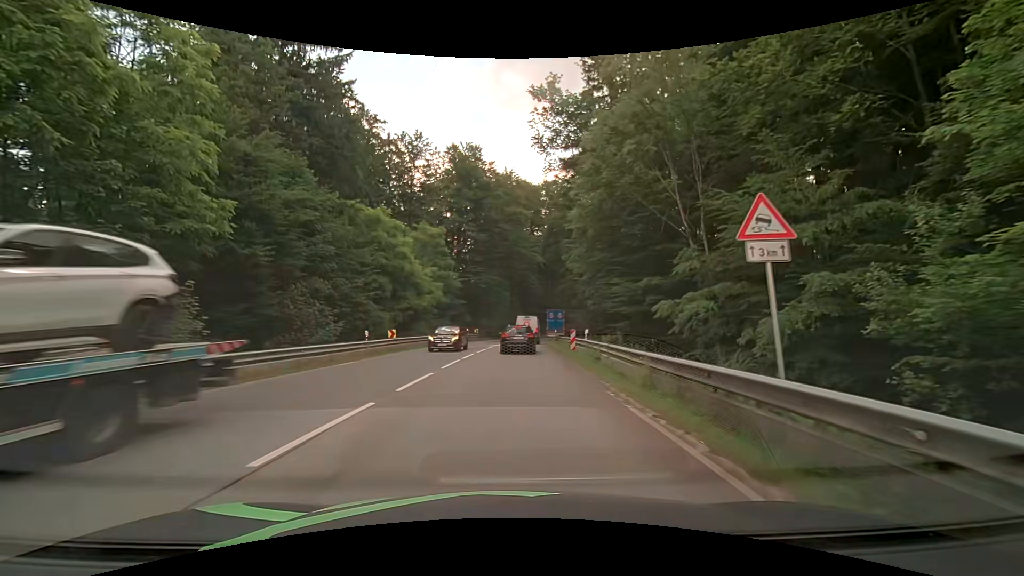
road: secondary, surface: asphalt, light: Day
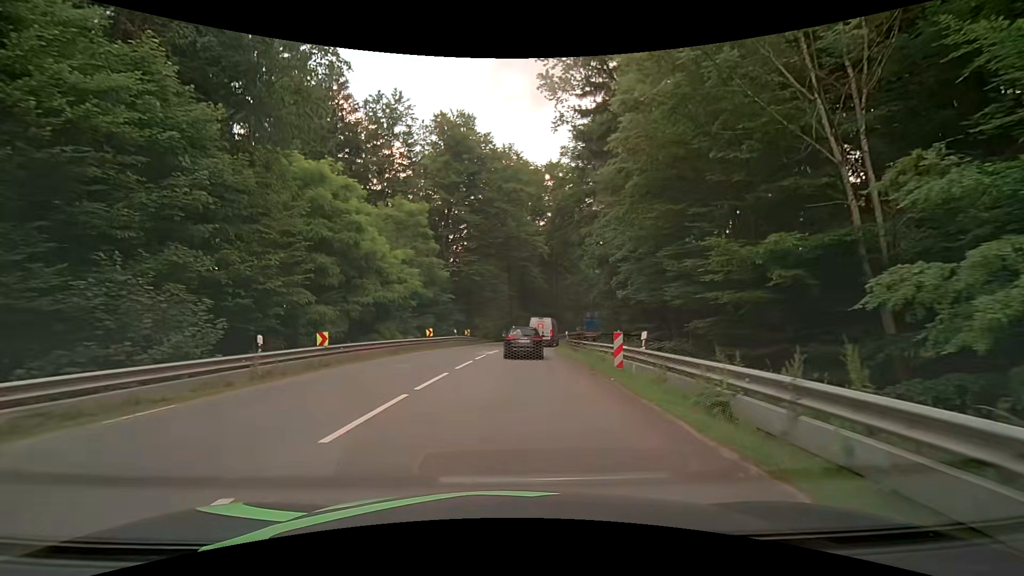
(0.0, +10.6) m; 0°
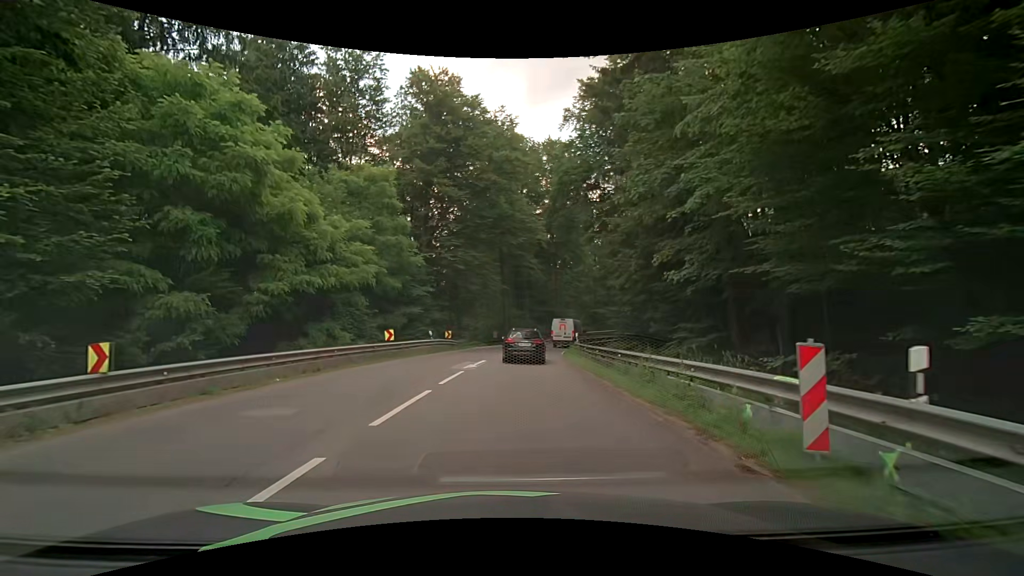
(+0.1, +9.6) m; +1°
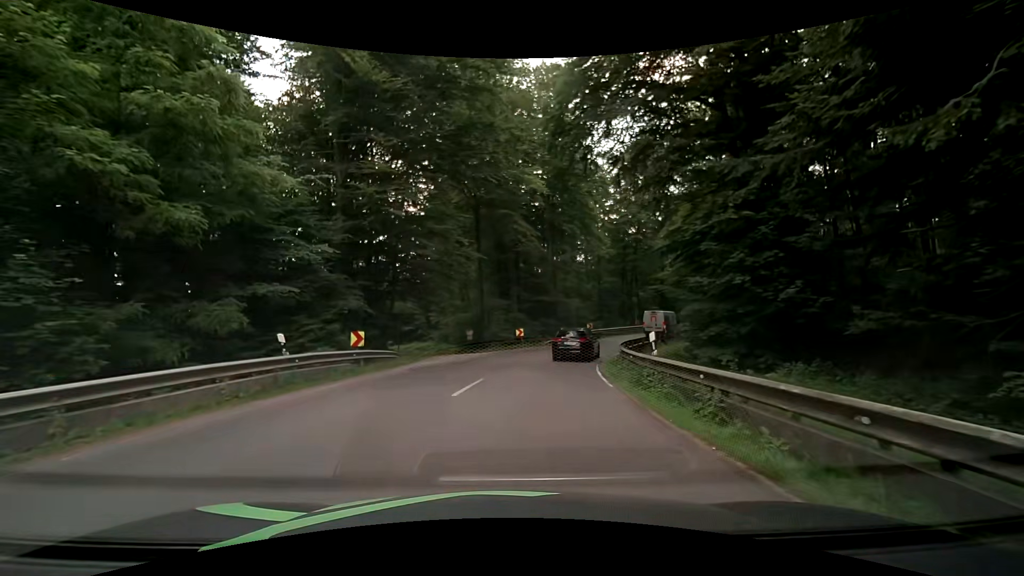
(+0.3, +19.0) m; 0°
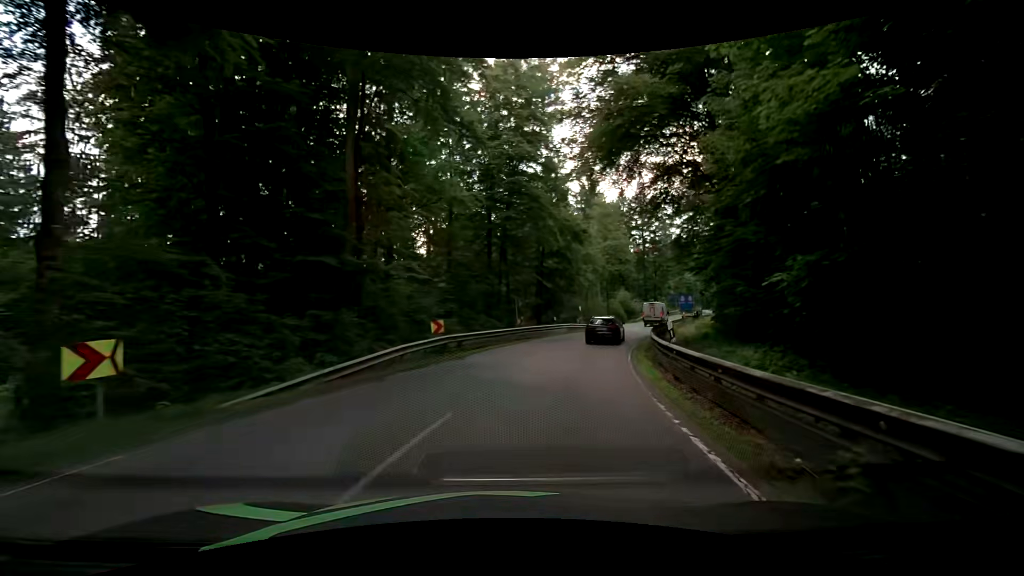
(+4.1, +28.2) m; +19°
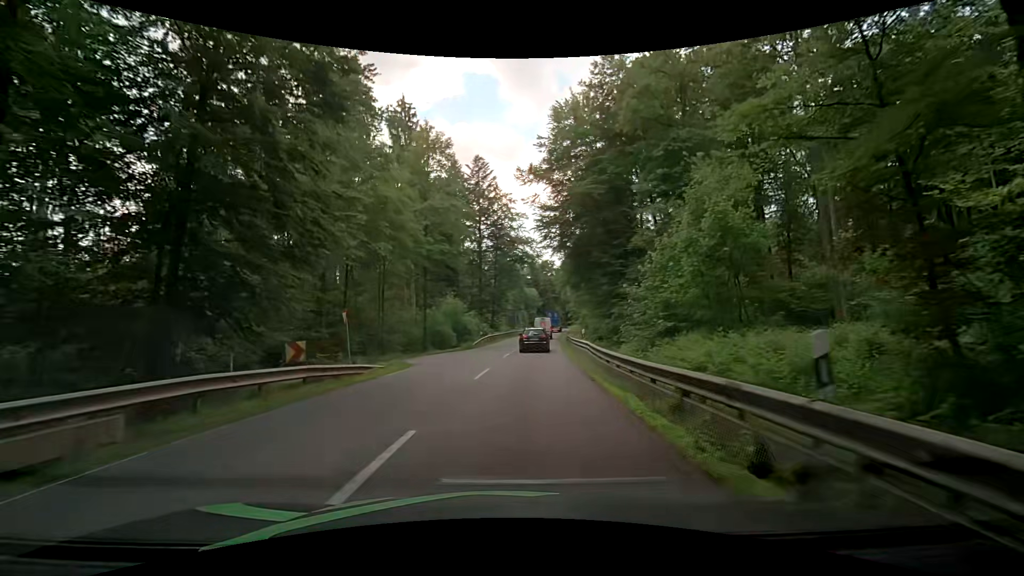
(+7.0, +33.2) m; +21°
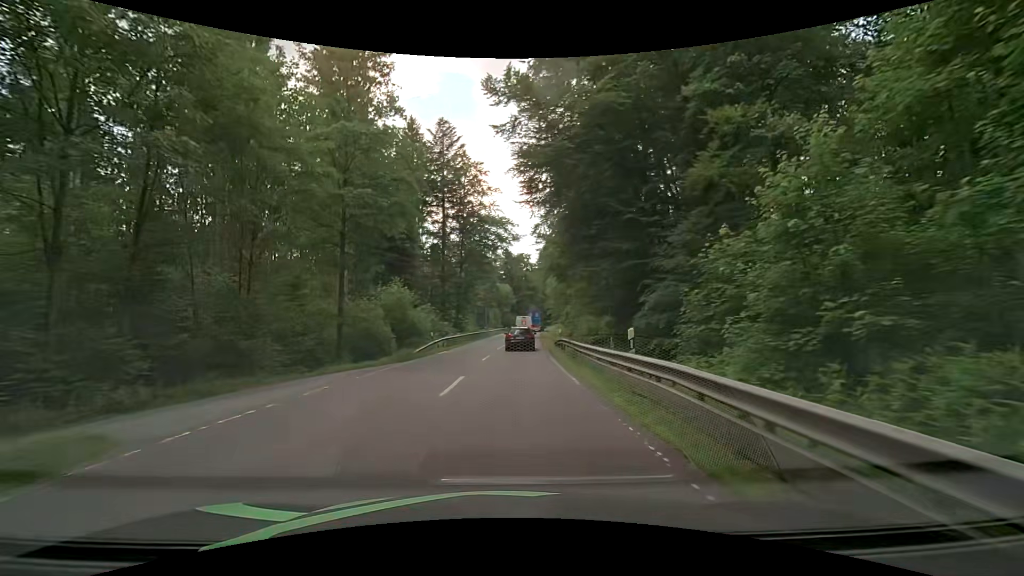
(+0.4, +14.8) m; +4°
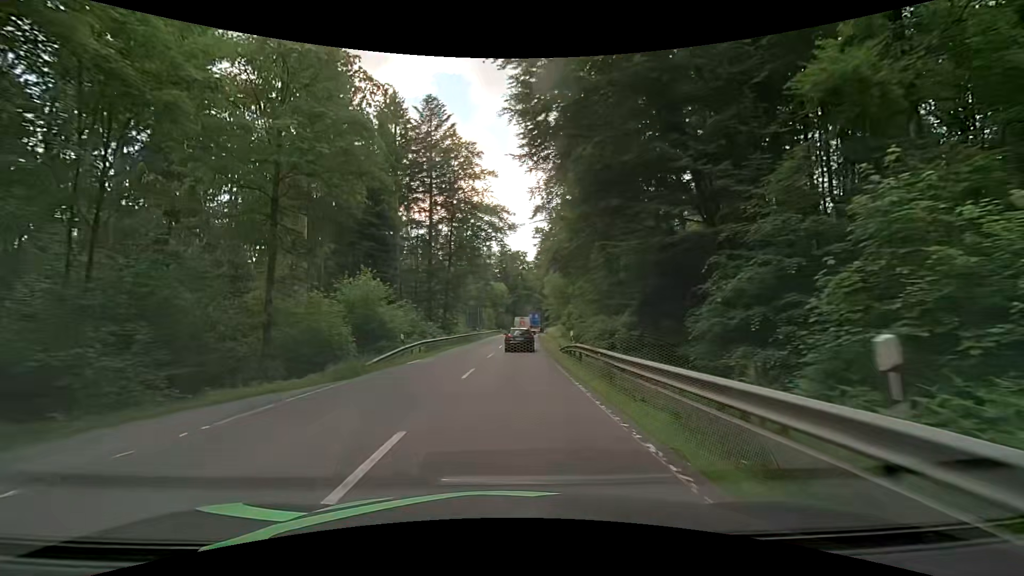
(0.0, +7.6) m; +1°
(0, +10) (0, +20) (0, +30) (0, +40) (+1, +50) (+1, +60) (+1, +70) (+2, +80) (+3, +90) (+4, +100) m
